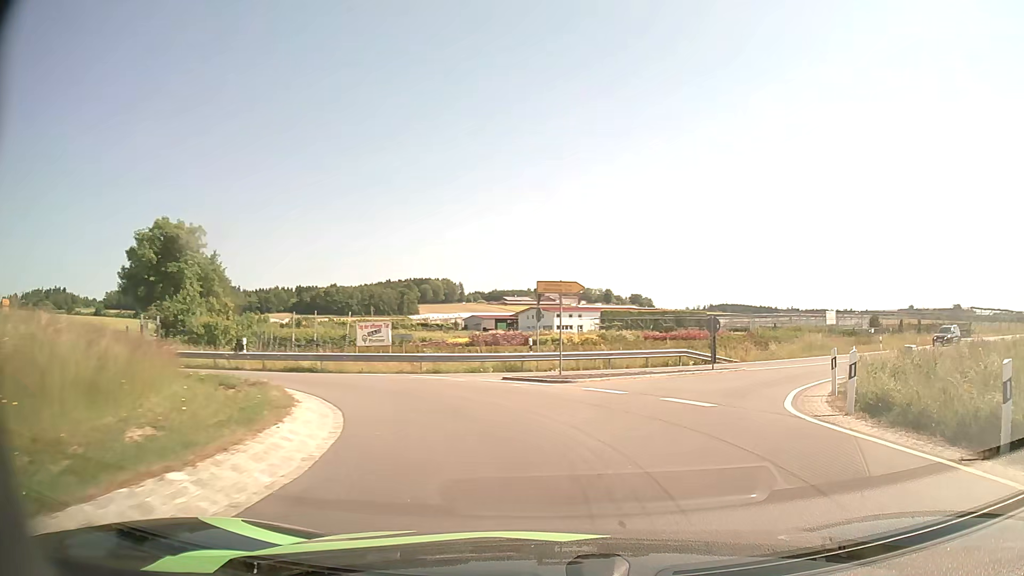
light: Day
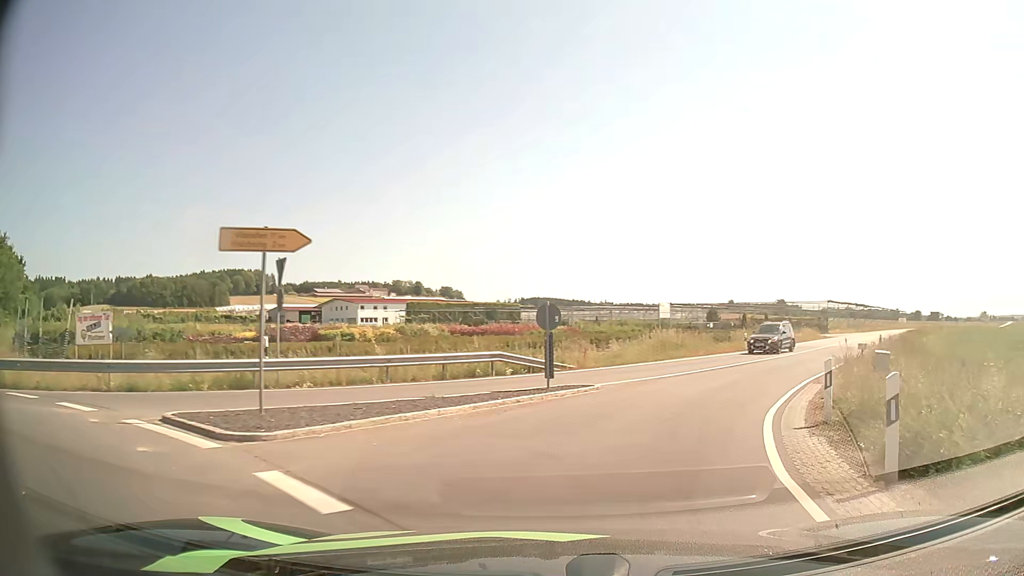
(+1.3, +9.4) m; +15°
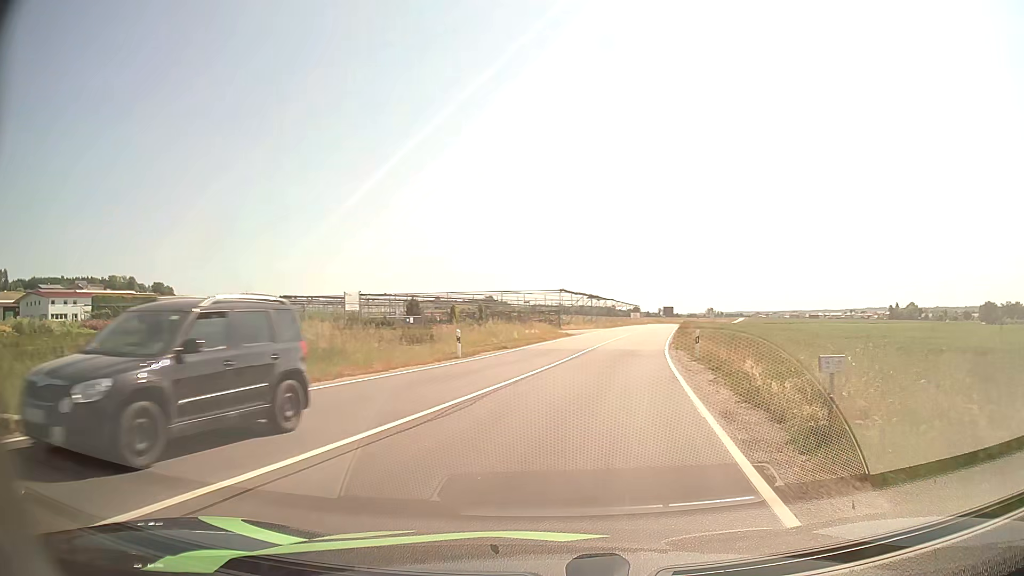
(+4.0, +16.0) m; +25°
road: tertiary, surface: asphalt
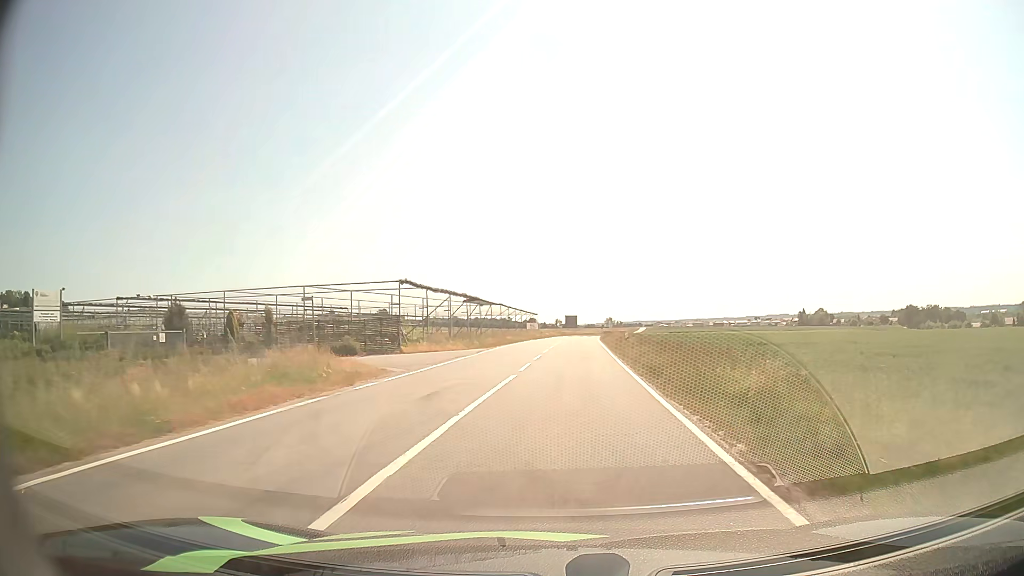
(+3.7, +29.6) m; +9°
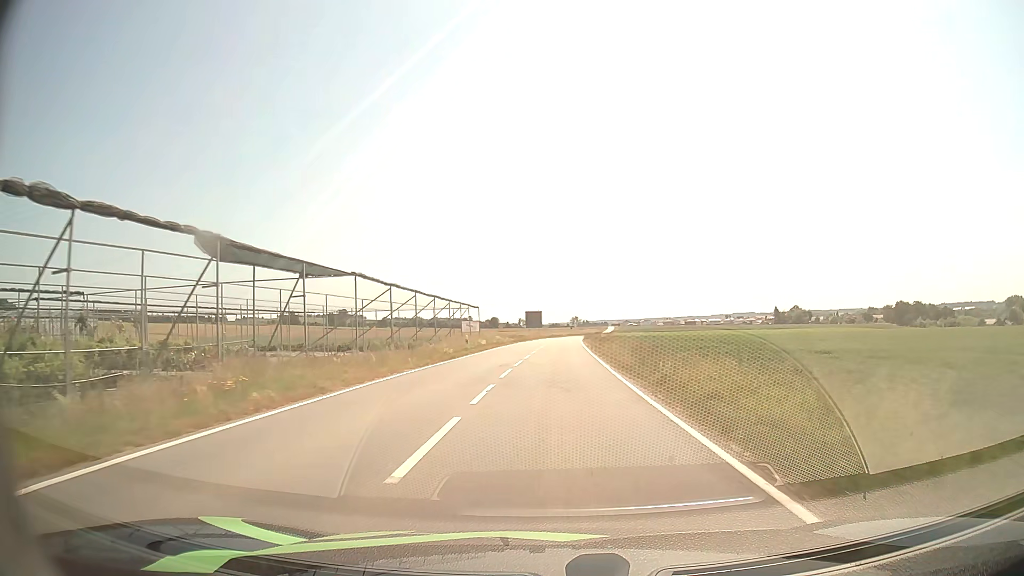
(+1.8, +45.0) m; +3°
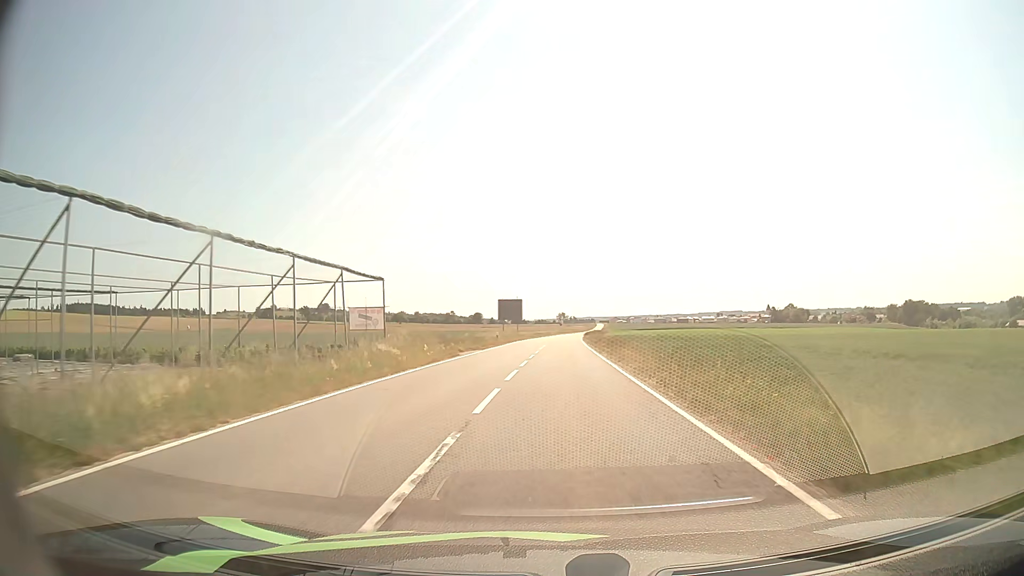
(+0.3, +38.2) m; +1°
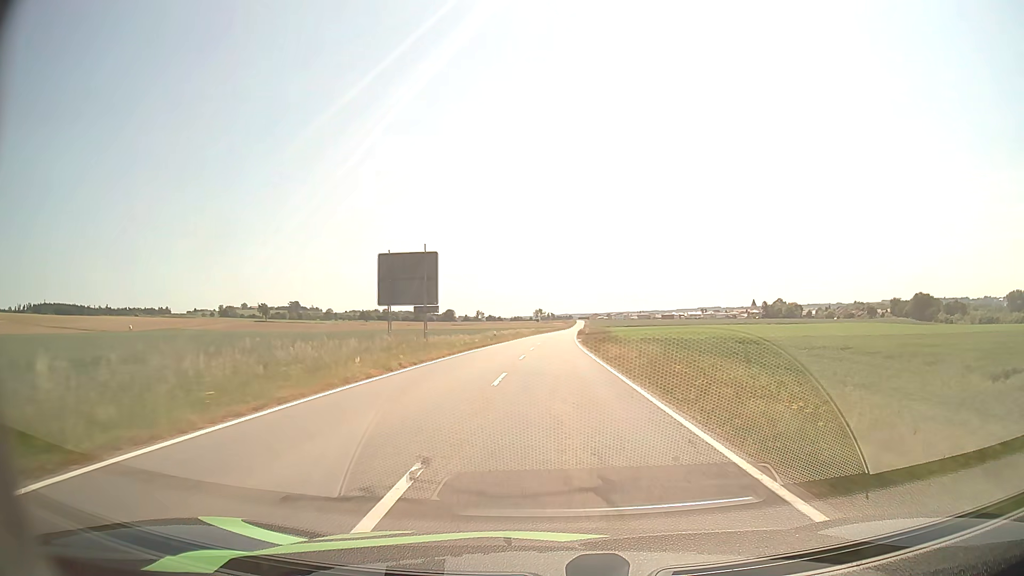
(+0.9, +51.3) m; +2°
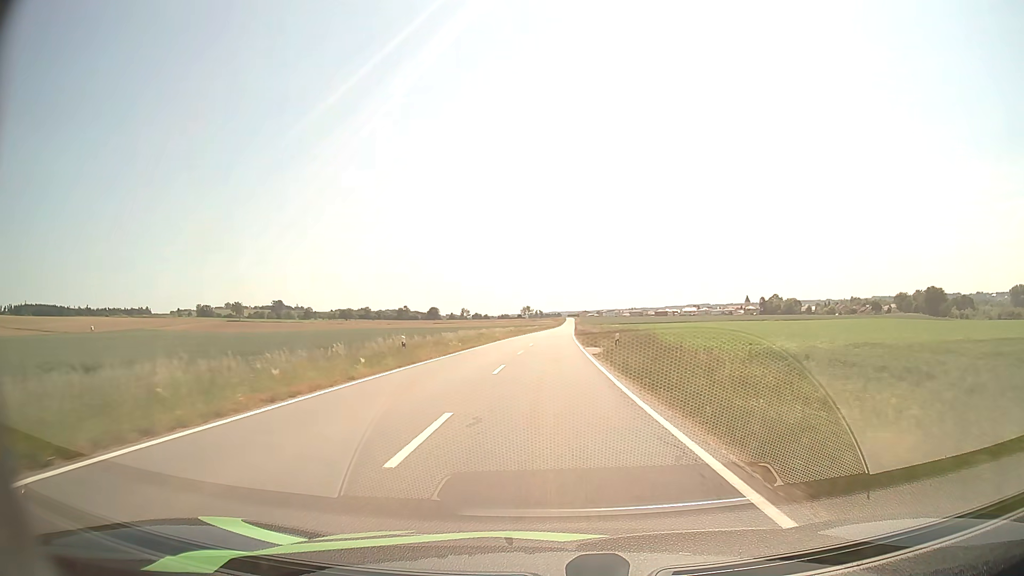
(+0.4, +33.6) m; +1°
(0, +10) (0, +20) (0, +30) (0, +40) (0, +50) (0, +60) (+1, +70) (+1, +80) (+1, +90) (+1, +100) m
